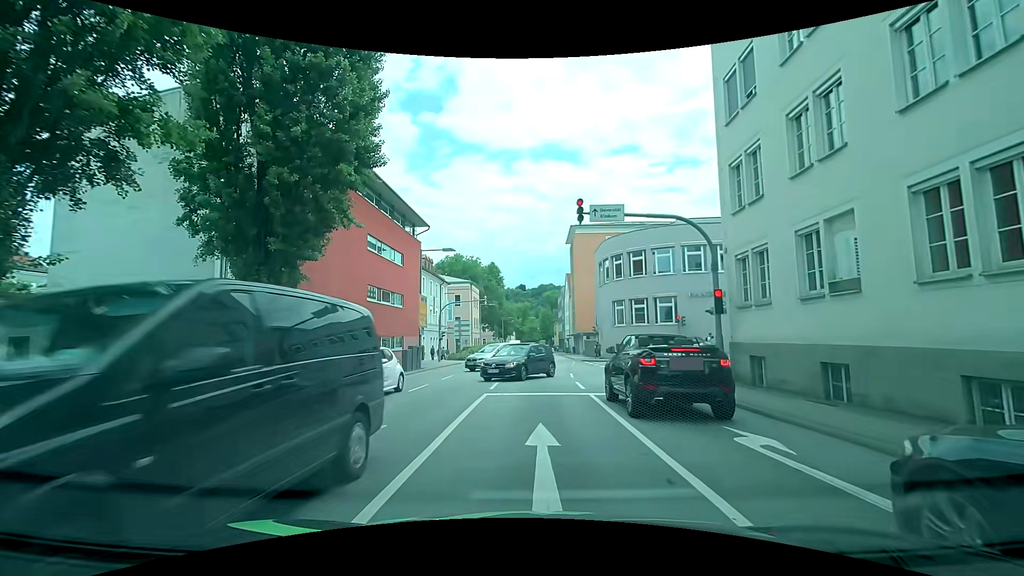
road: primary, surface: asphalt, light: Day
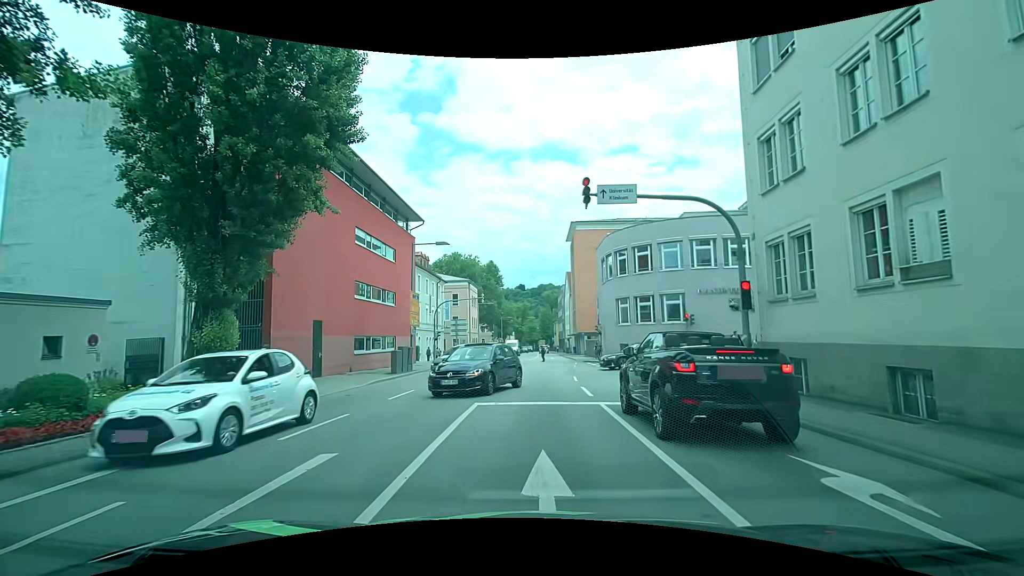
(0.0, +2.2) m; 0°
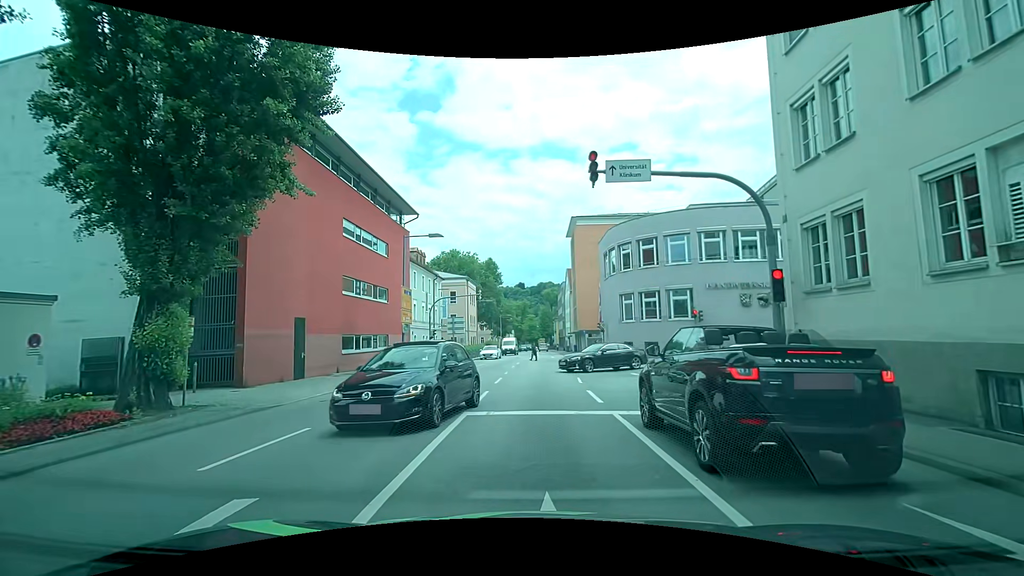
(0.0, +1.9) m; -2°
